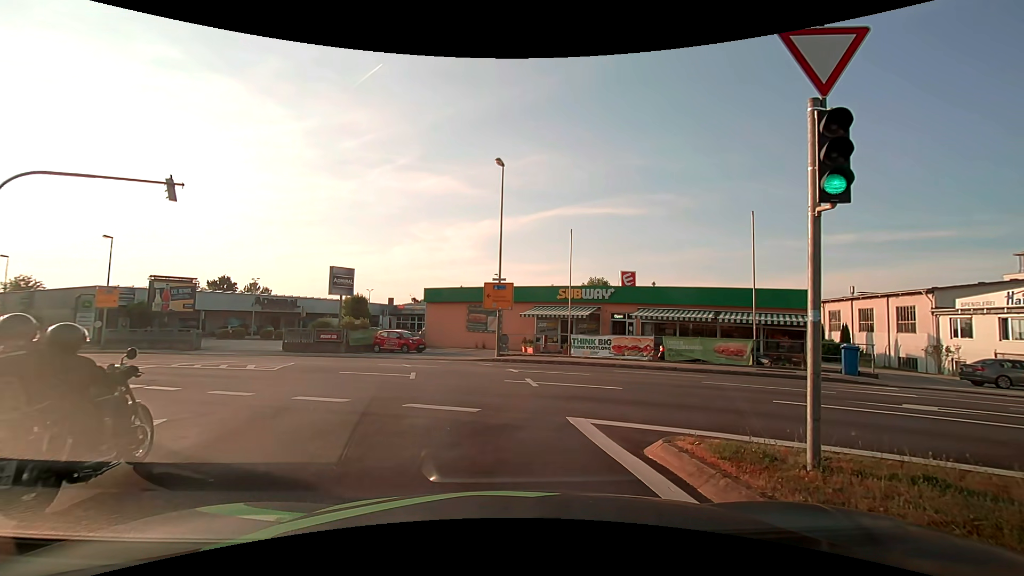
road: tertiary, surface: asphalt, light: Day
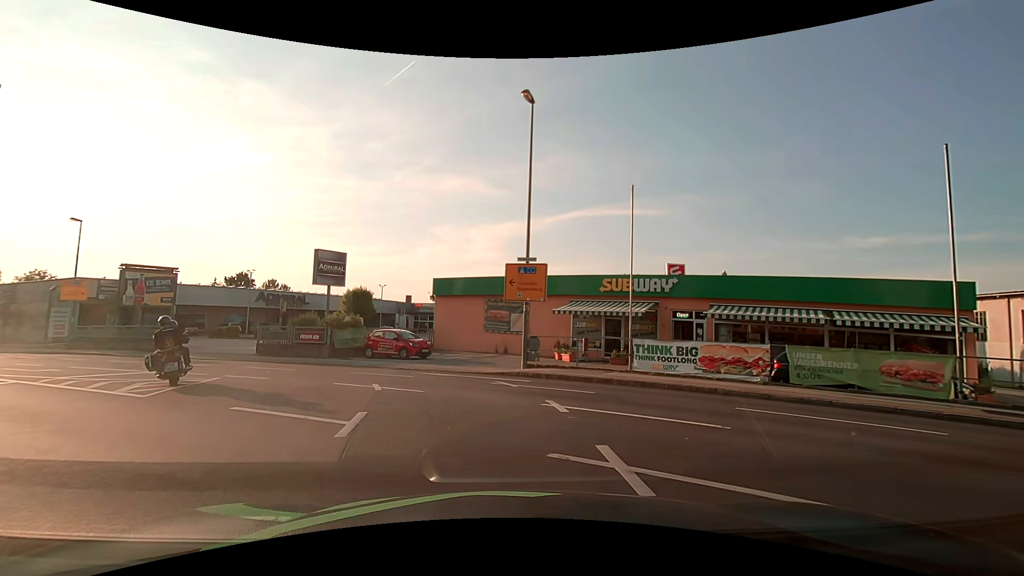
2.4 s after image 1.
(+0.1, +7.8) m; -1°
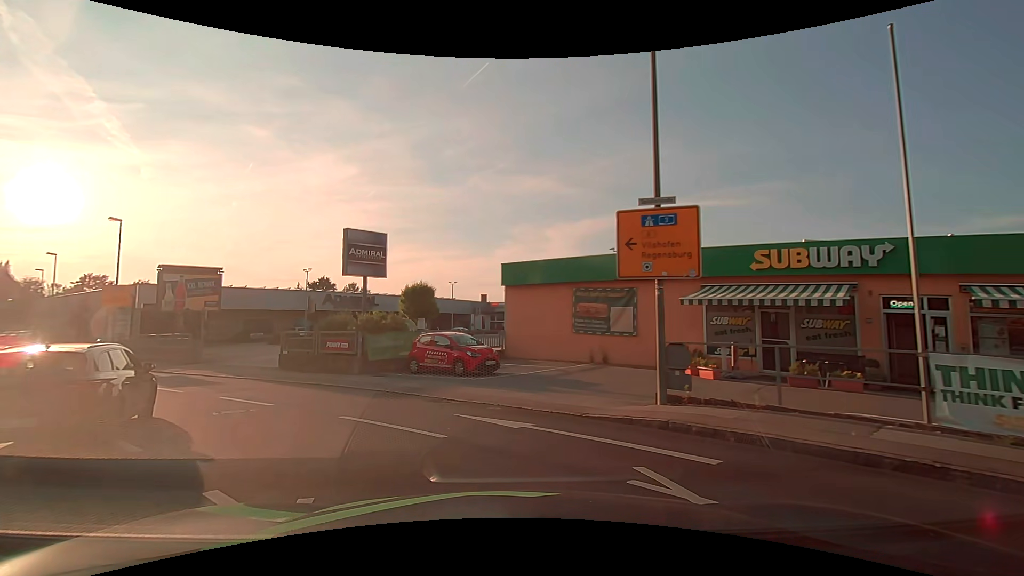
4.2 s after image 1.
(-0.4, +8.3) m; -7°
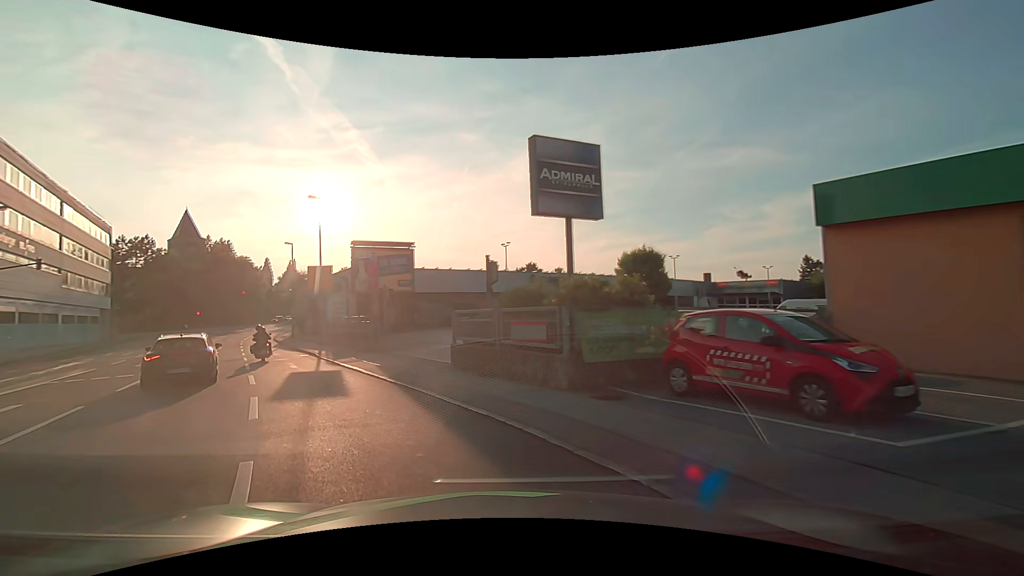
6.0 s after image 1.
(-2.1, +9.6) m; -22°
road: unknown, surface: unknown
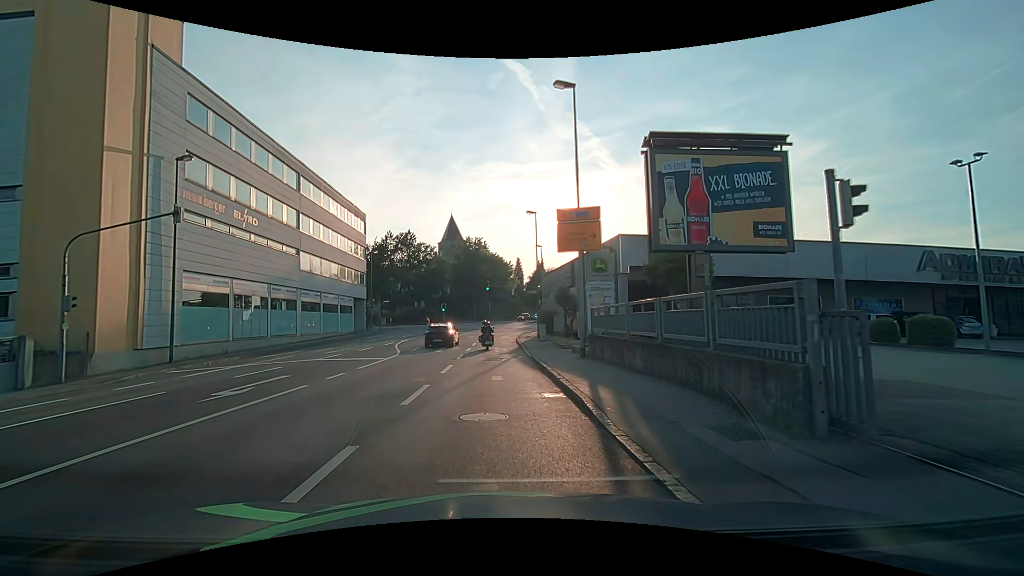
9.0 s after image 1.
(-6.6, +17.1) m; -30°
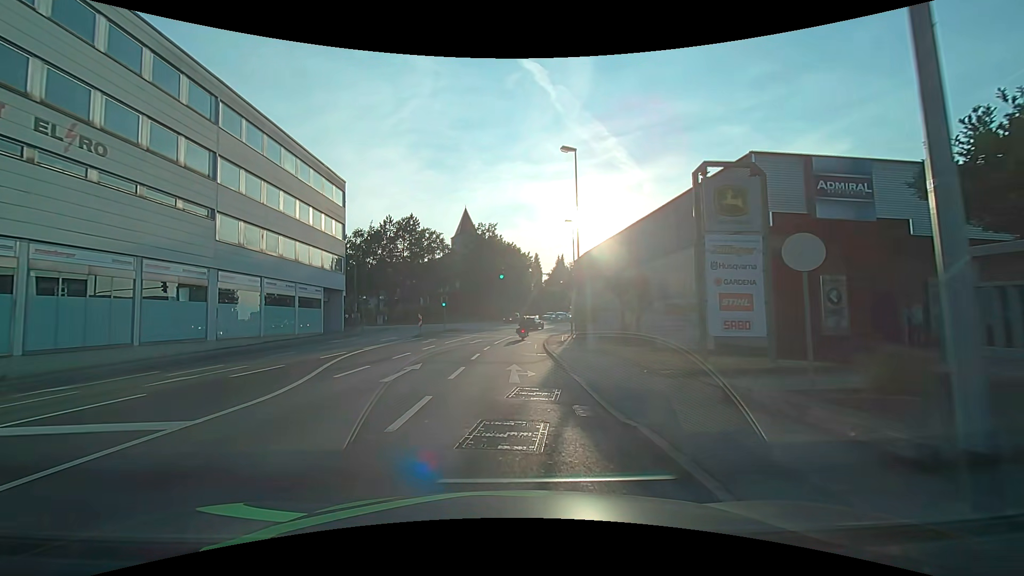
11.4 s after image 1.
(-0.2, +14.4) m; -2°
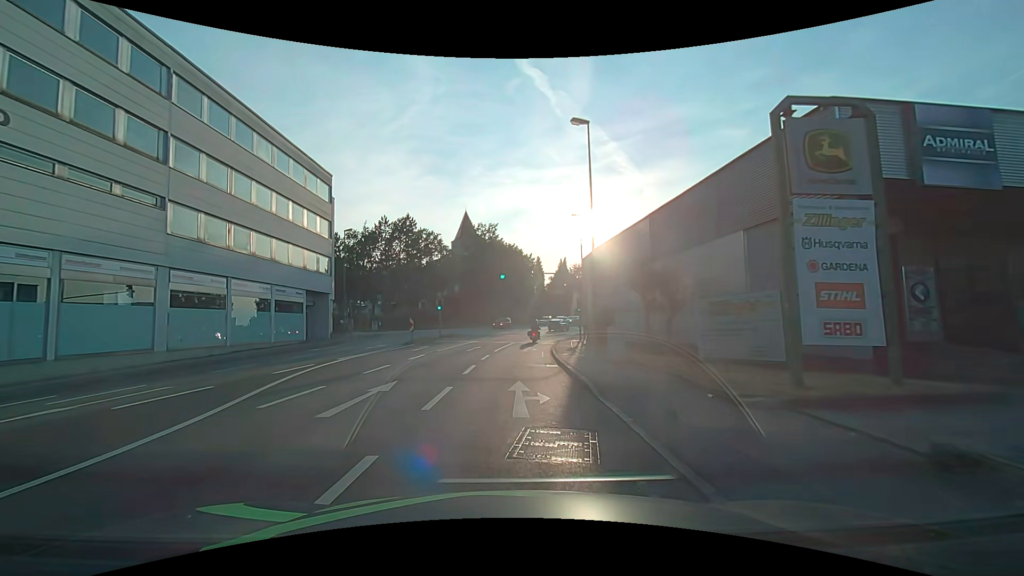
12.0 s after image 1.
(0.0, +4.1) m; 0°
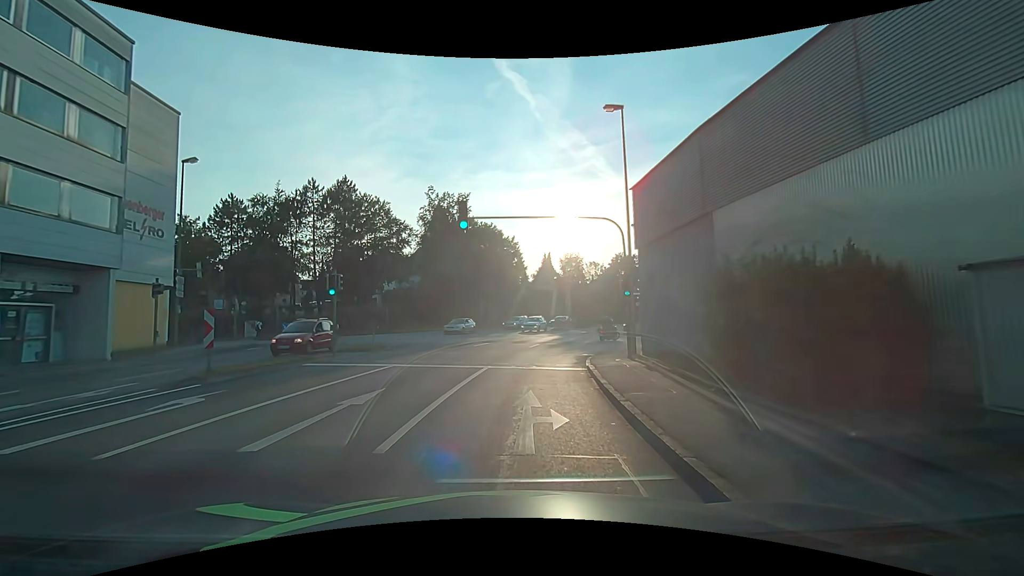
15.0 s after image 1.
(-0.1, +21.1) m; 0°
(0, +10) (+1, +20) (+4, +29) (+12, +35) (+22, +36) (+32, +36) (+42, +36) (+52, +36) (+62, +37) (+72, +37) m
